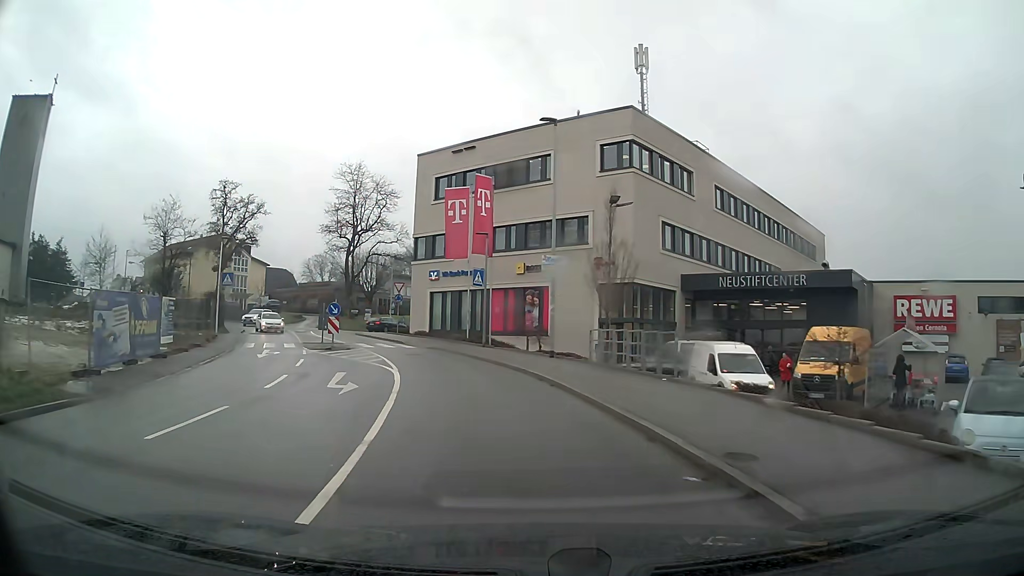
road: tertiary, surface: asphalt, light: Day
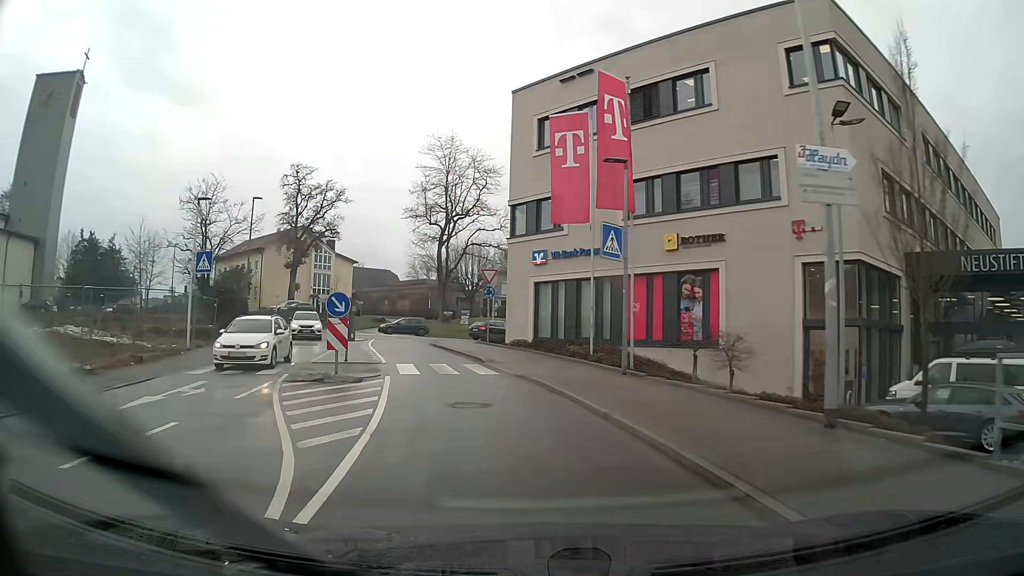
(-1.3, +14.4) m; -11°
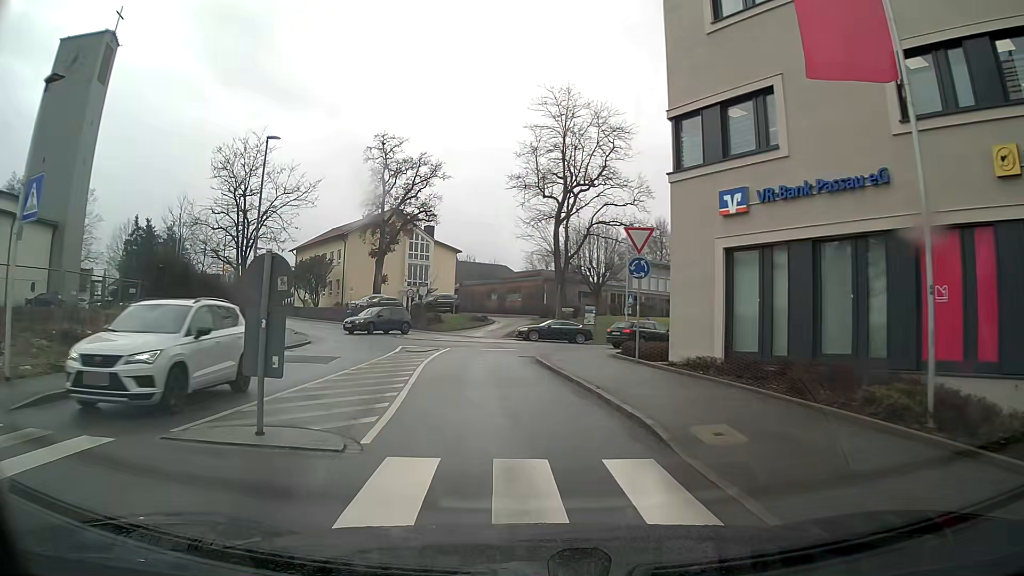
(-1.3, +14.2) m; -10°
(0, +10) (-1, +20) (+1, +30) (+9, +36) (+18, +40) (+27, +43) (+37, +46) (+46, +44) (+53, +37) (+58, +28) m
